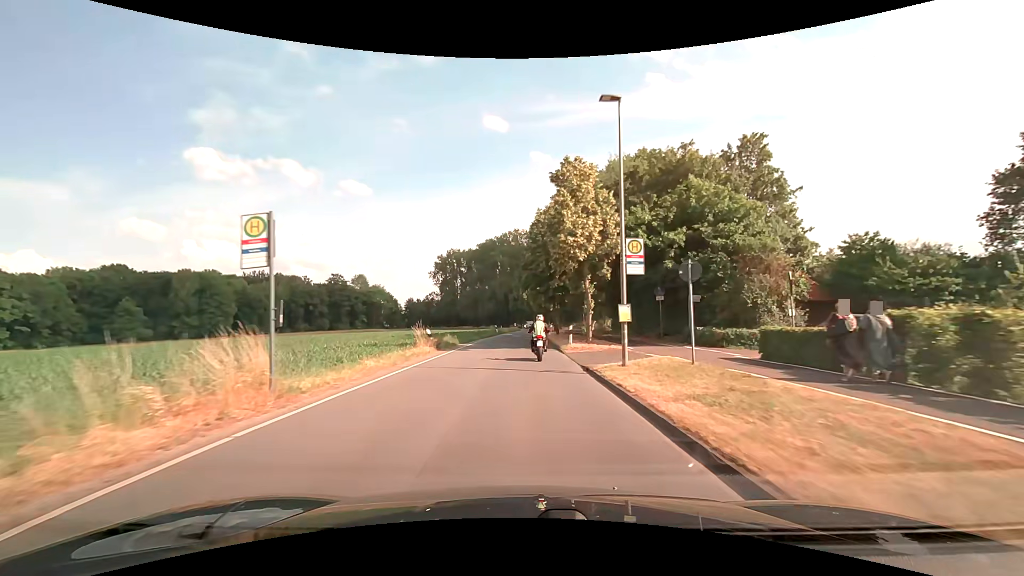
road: tertiary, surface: asphalt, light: Day
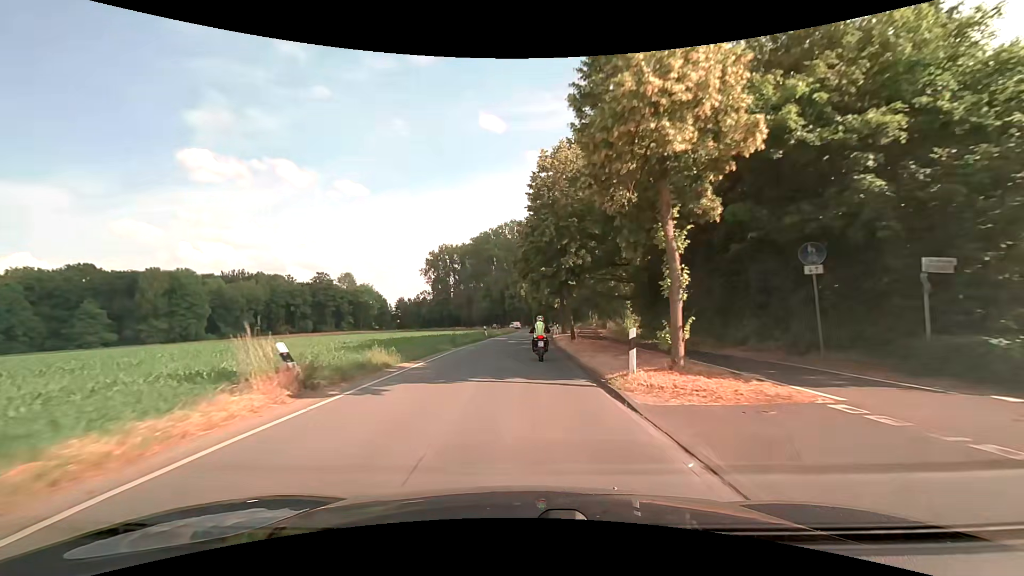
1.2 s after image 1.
(0.0, +15.0) m; 0°
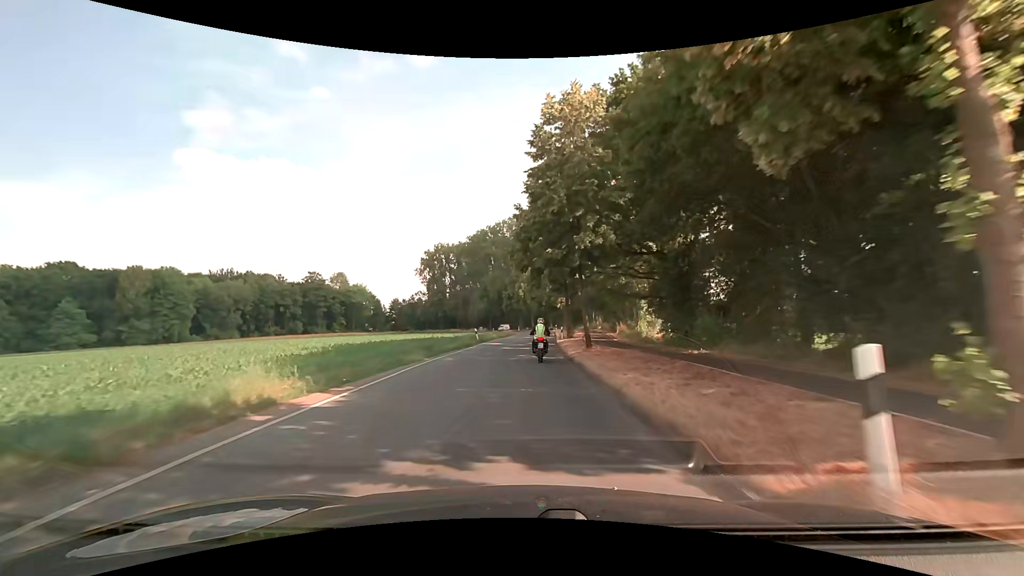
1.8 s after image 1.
(0.0, +7.4) m; 0°
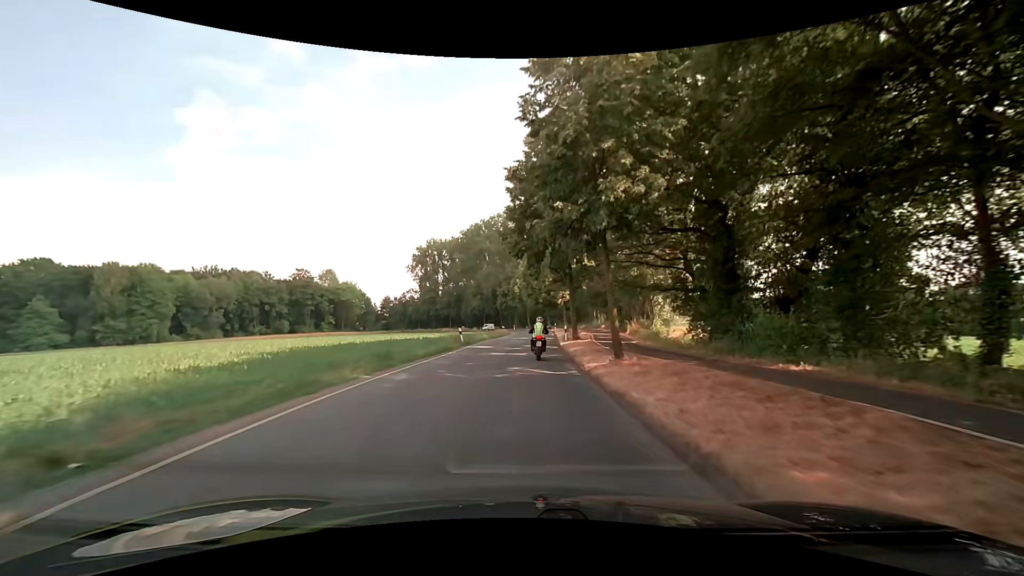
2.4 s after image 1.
(0.0, +7.4) m; +1°
(0, +10) (0, +20) (+1, +30) (+1, +40) (+2, +50) (+2, +60) (+2, +70) (+2, +80) (+2, +90) (+1, +100) m
